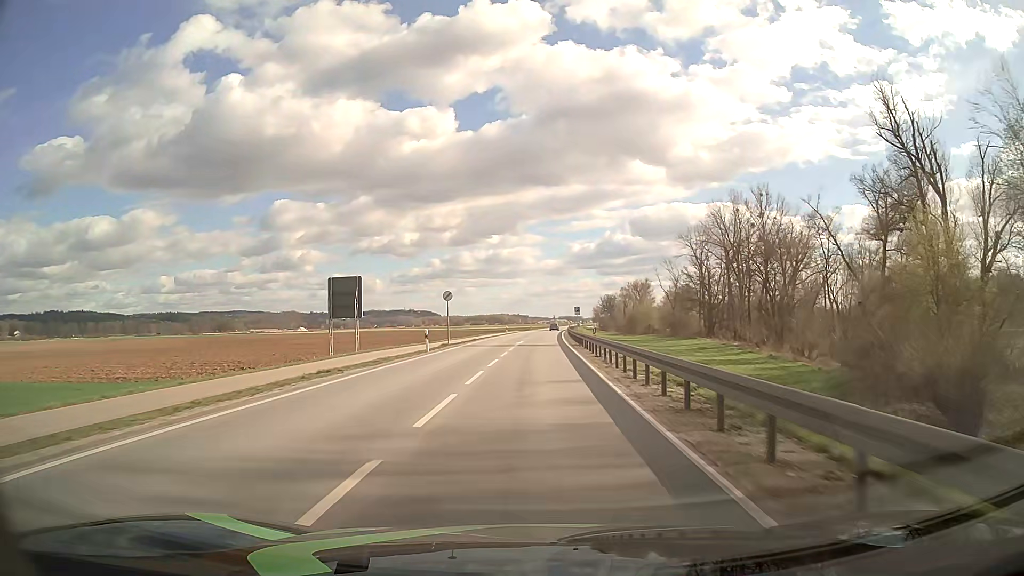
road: primary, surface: asphalt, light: Day
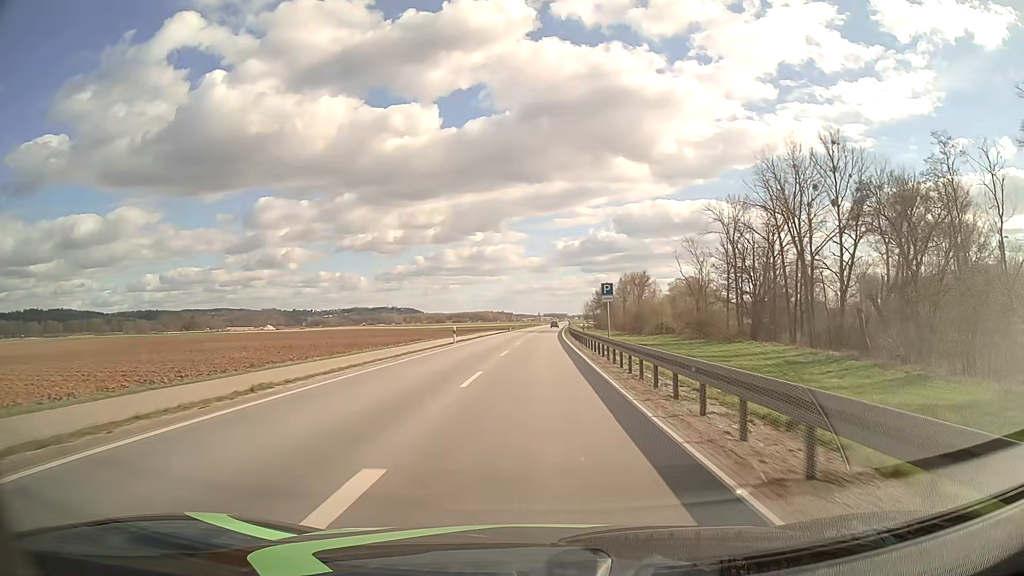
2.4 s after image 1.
(+0.5, +43.2) m; +1°
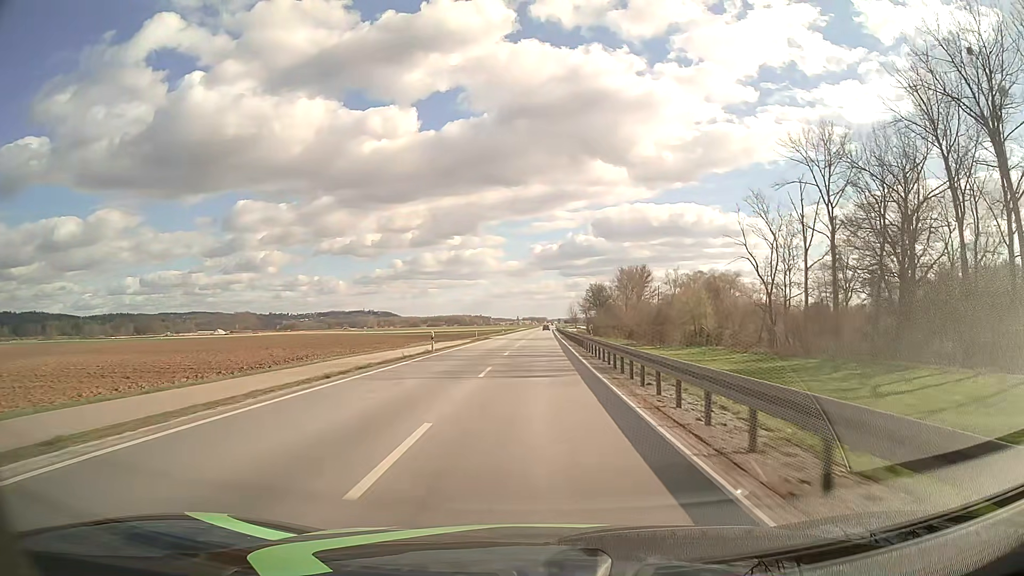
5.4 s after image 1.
(+0.9, +57.1) m; +2°
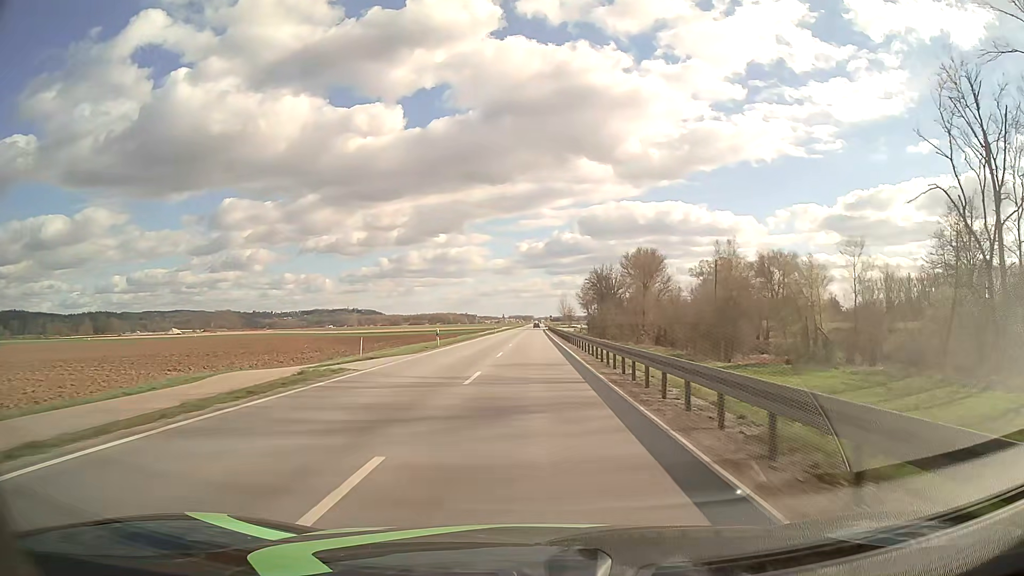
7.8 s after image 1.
(+0.5, +51.0) m; +1°
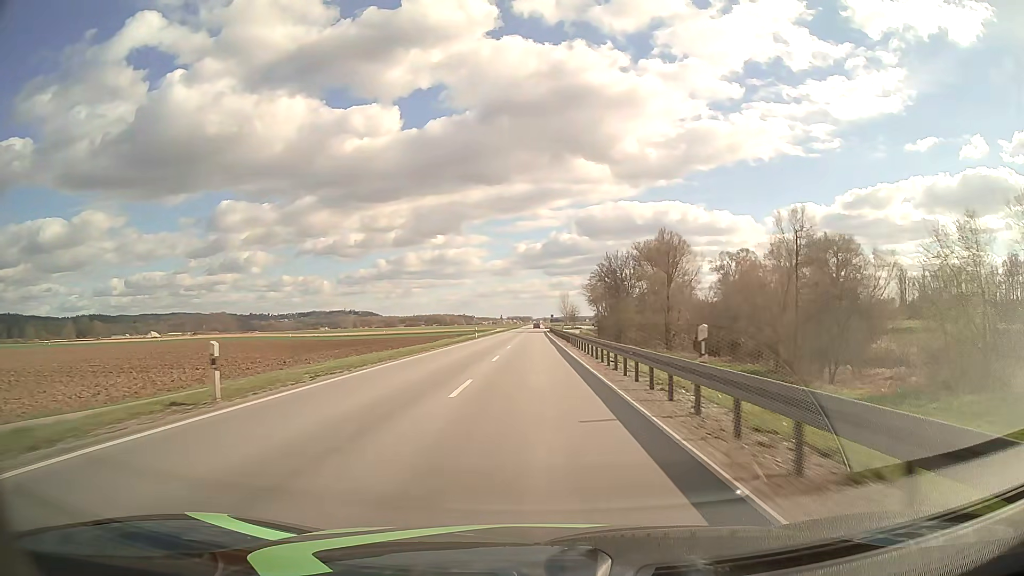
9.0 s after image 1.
(0.0, +27.1) m; 0°
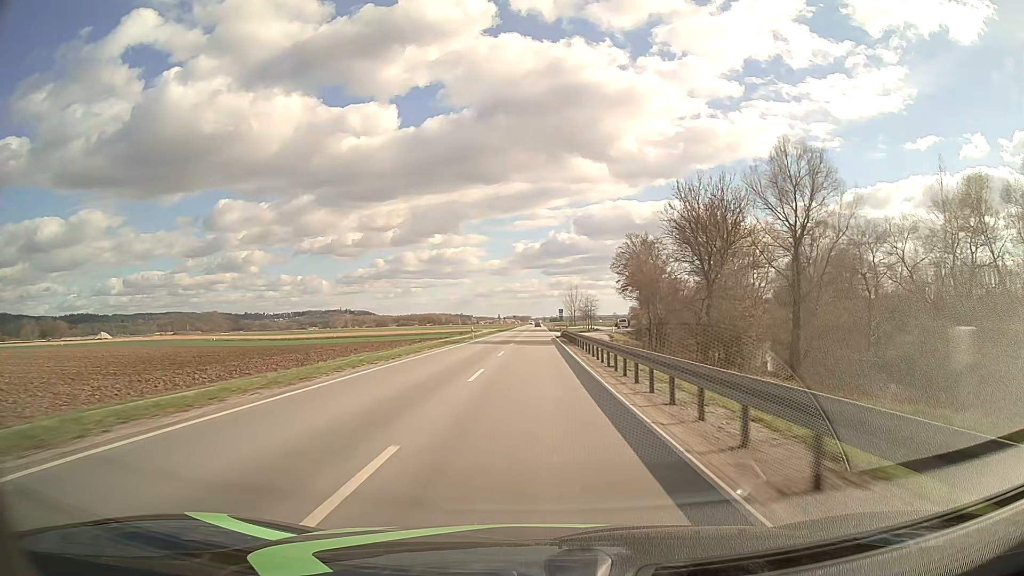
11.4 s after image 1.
(+0.1, +57.3) m; 0°
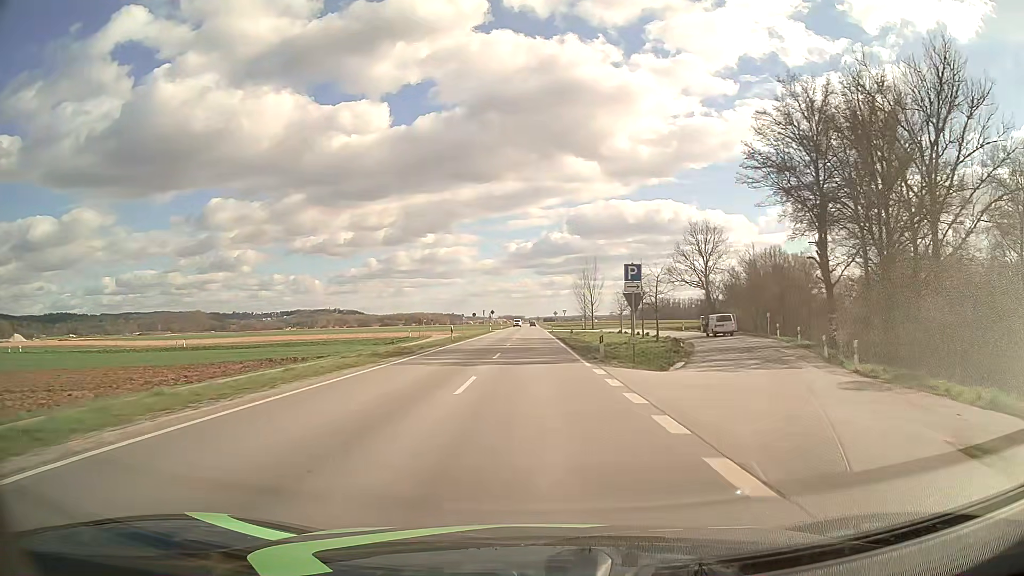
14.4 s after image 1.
(+0.3, +75.8) m; +1°
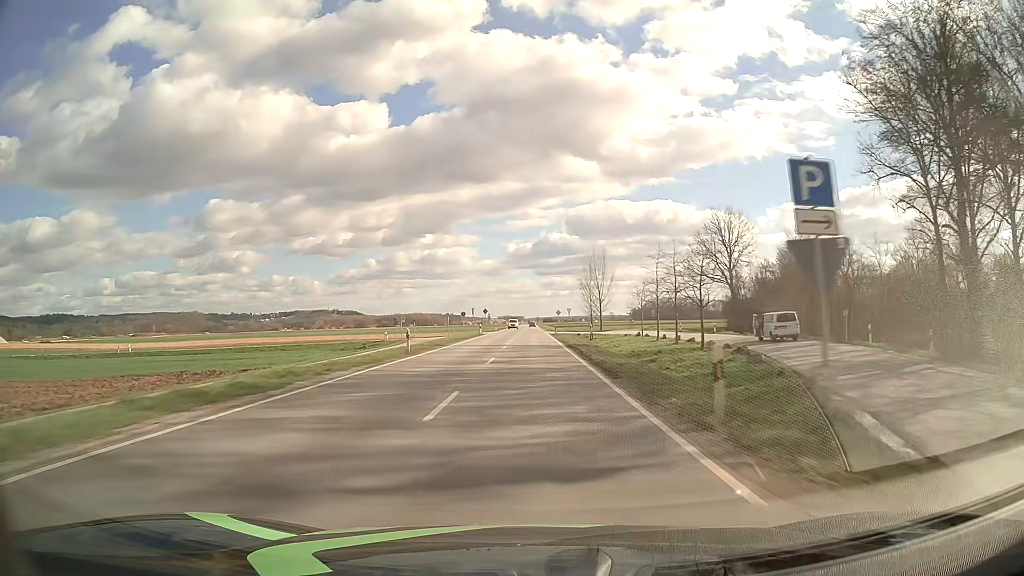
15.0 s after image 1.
(0.0, +15.4) m; 0°
(0, +10) (0, +20) (0, +30) (0, +40) (0, +50) (0, +60) (0, +70) (0, +80) (0, +90) (0, +100) m
